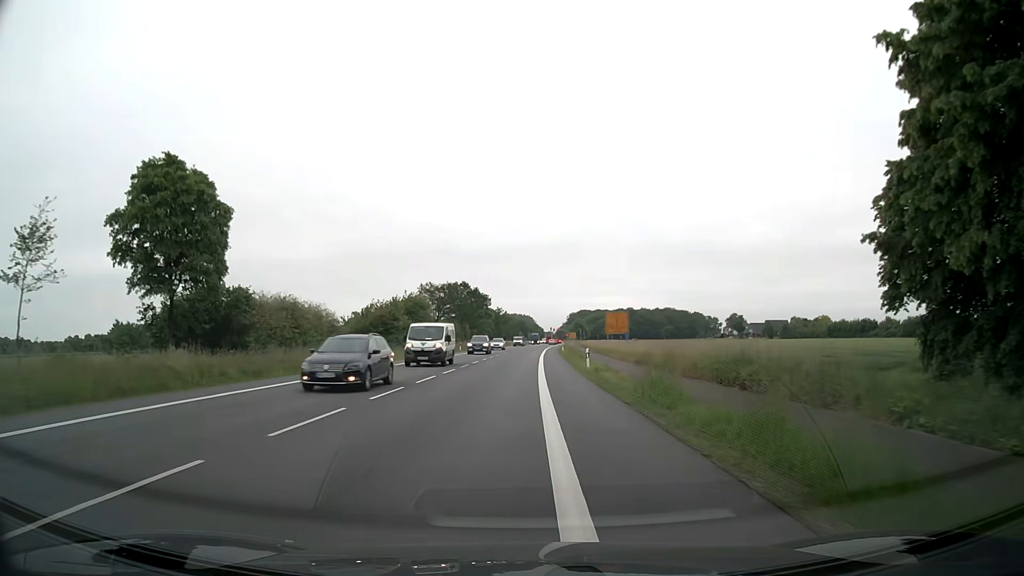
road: primary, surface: asphalt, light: Day
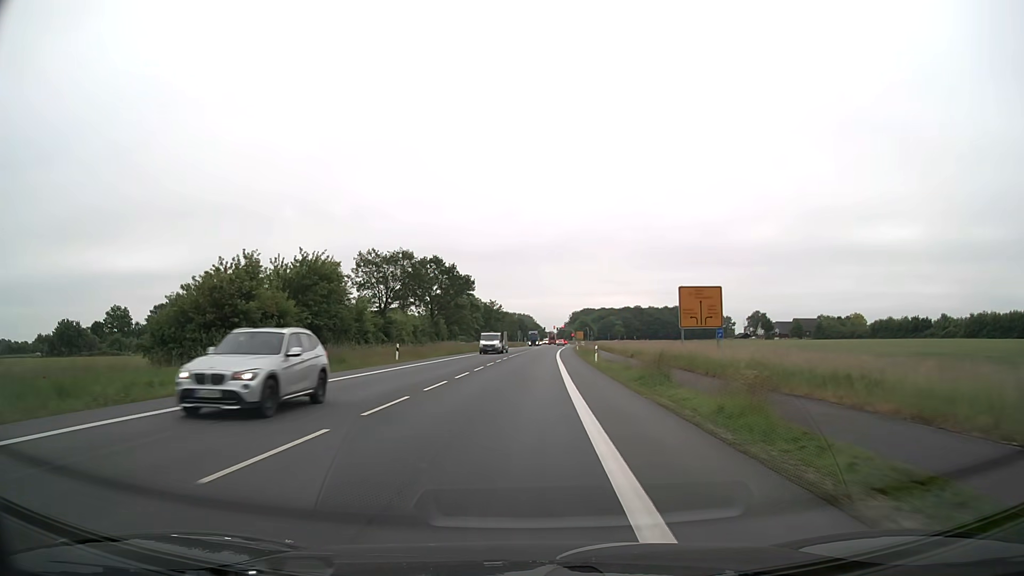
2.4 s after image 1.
(+0.3, +39.5) m; +1°
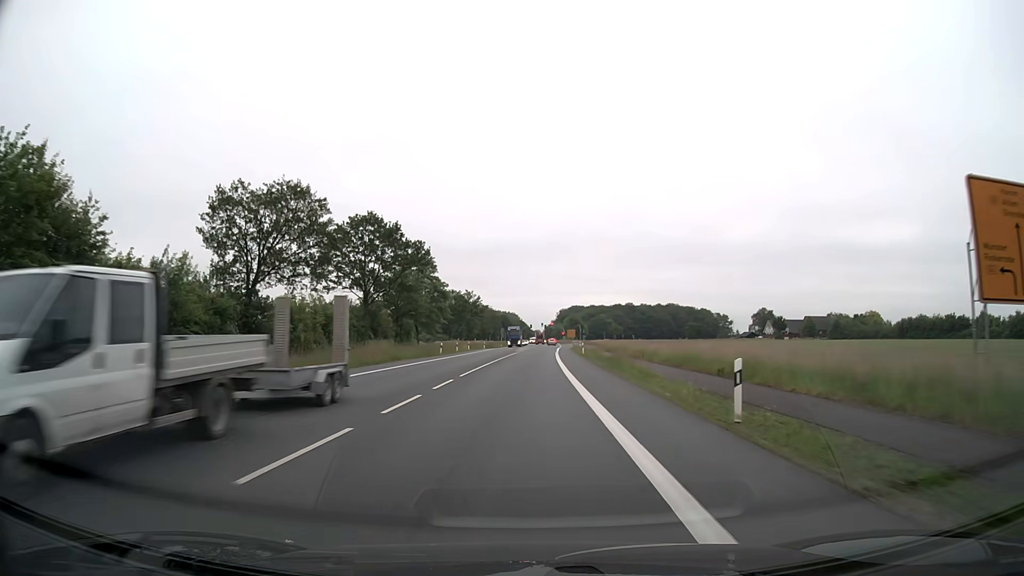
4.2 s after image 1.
(+0.3, +30.2) m; +1°
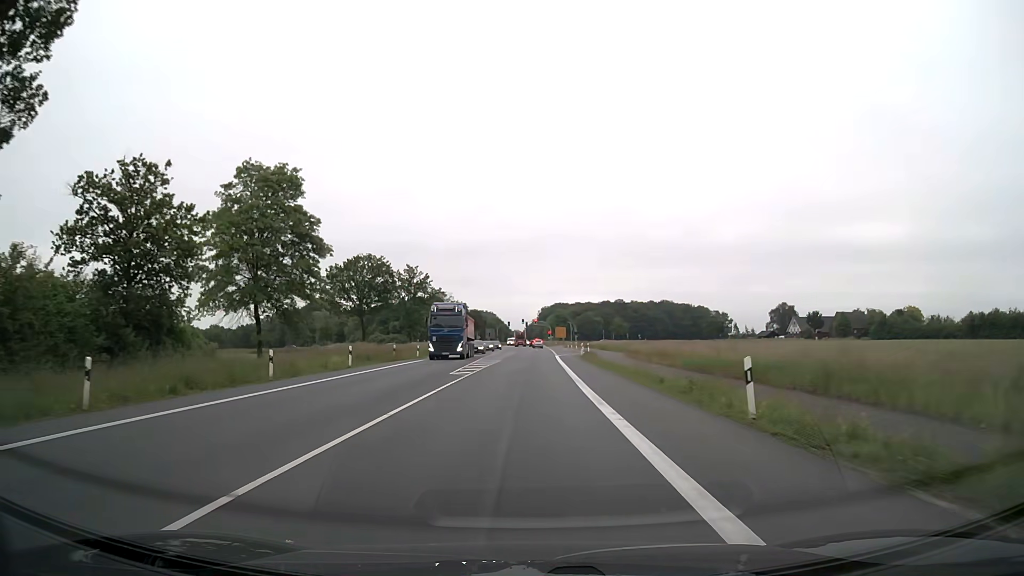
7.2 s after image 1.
(+0.8, +49.9) m; +2°
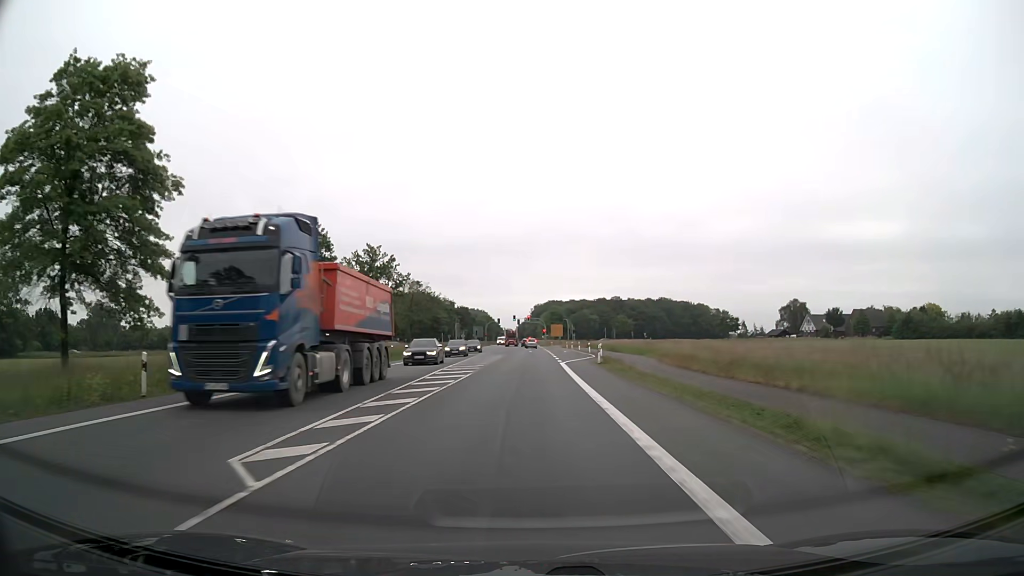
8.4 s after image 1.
(+0.1, +19.5) m; +1°
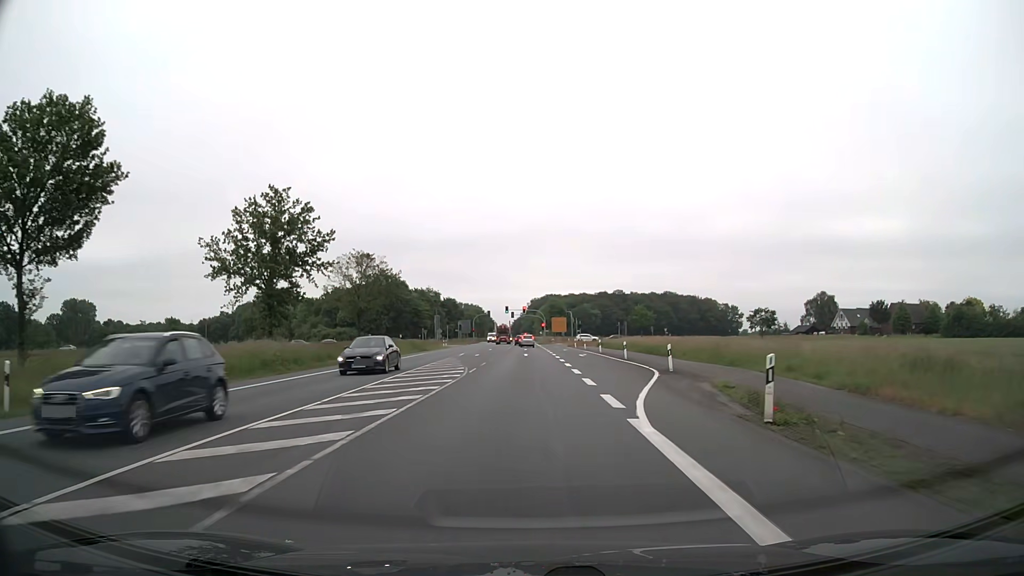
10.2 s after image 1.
(+0.2, +28.1) m; 0°
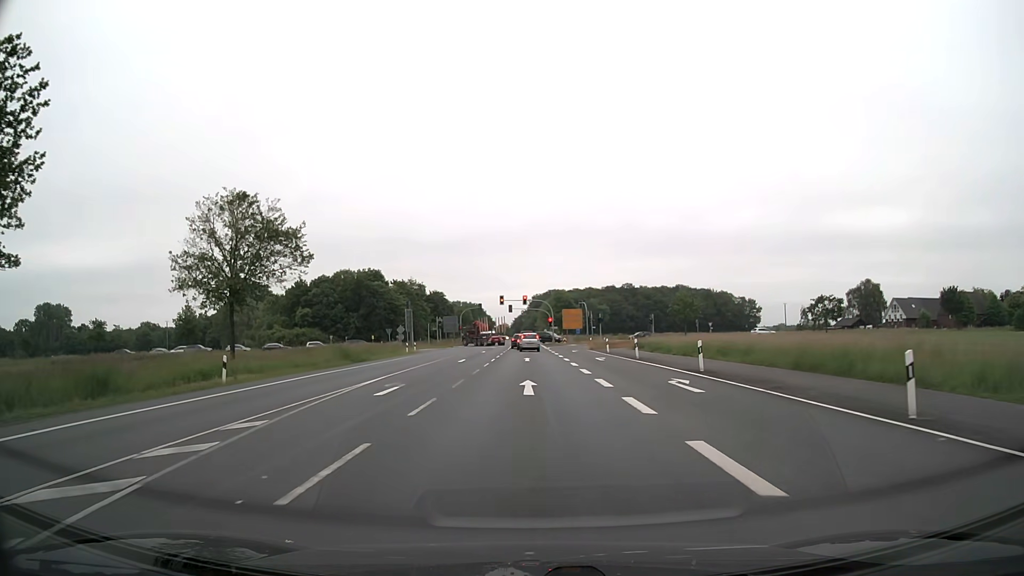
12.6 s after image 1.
(-0.1, +31.1) m; 0°
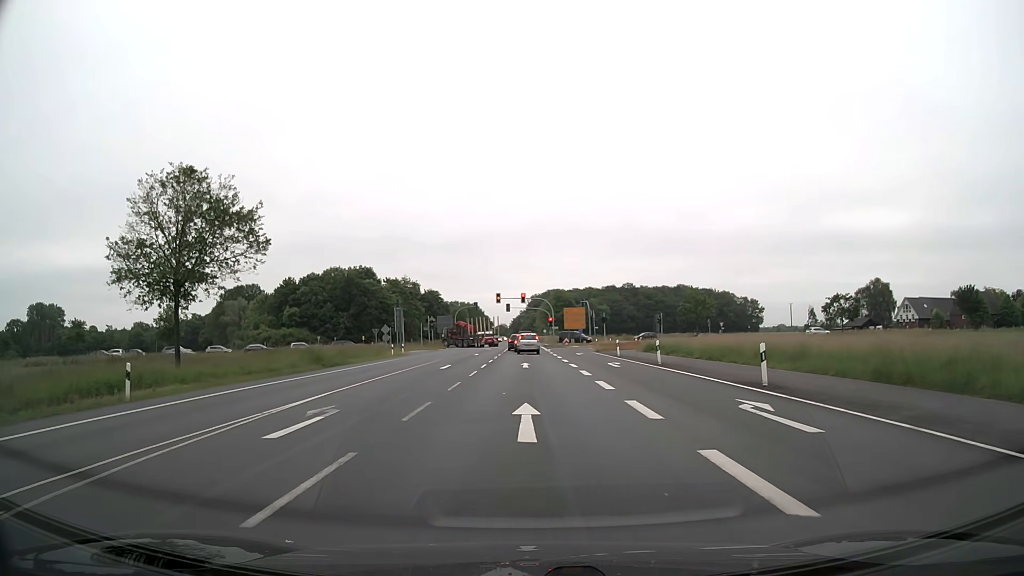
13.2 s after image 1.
(0.0, +6.6) m; 0°
(0, +10) (0, +20) (0, +30) (0, +40) (0, +50) (0, +60) (0, +70) (0, +80) (0, +90) (-1, +100) m
